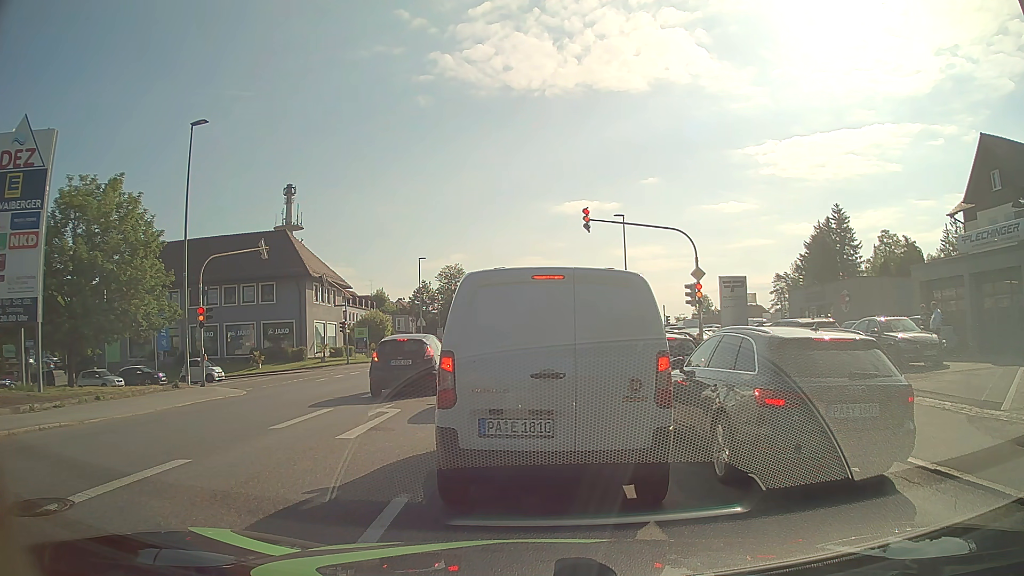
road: tertiary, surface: asphalt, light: Day
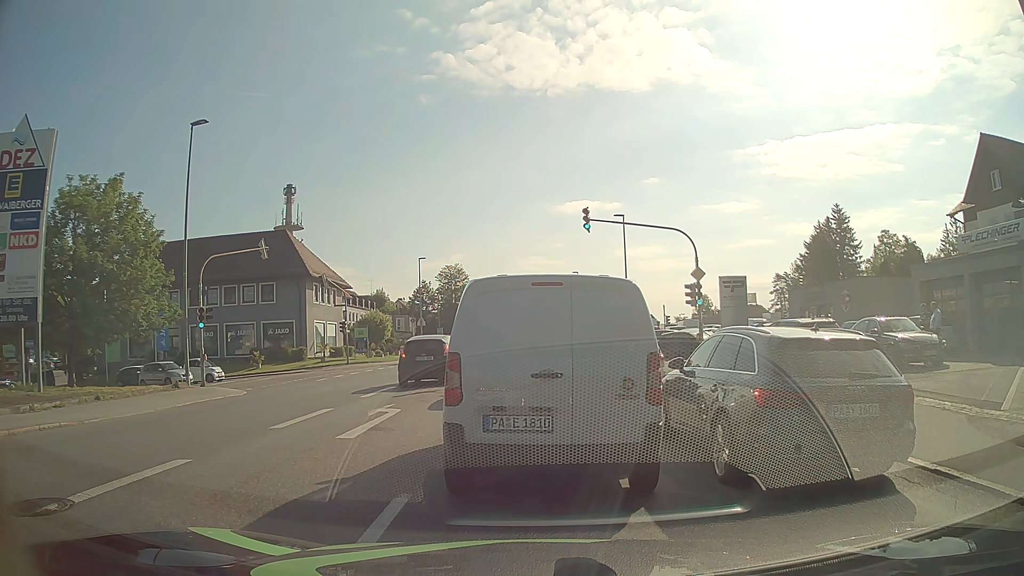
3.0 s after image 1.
(0.0, 0.0) m; 0°
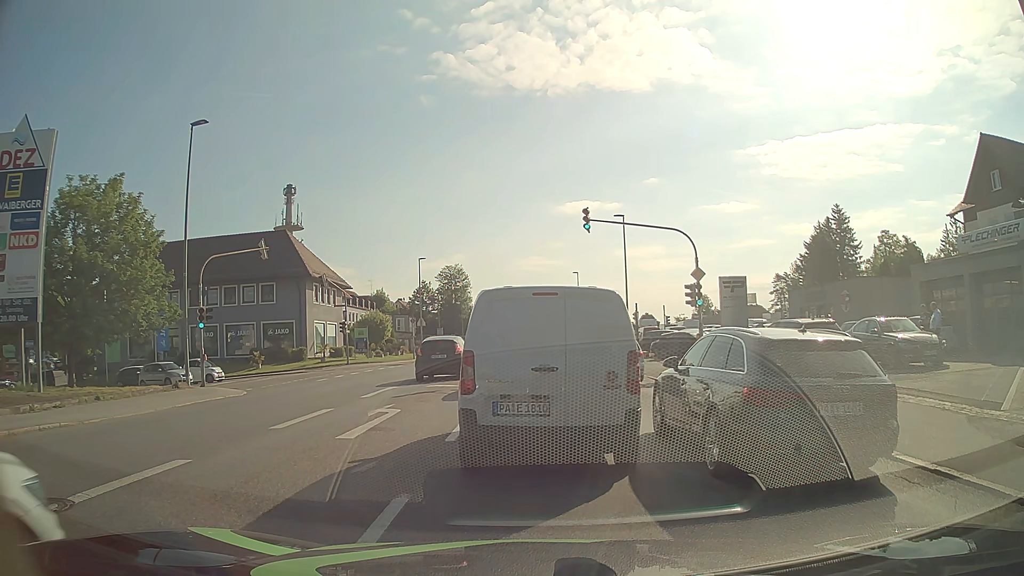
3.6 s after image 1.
(0.0, 0.0) m; 0°
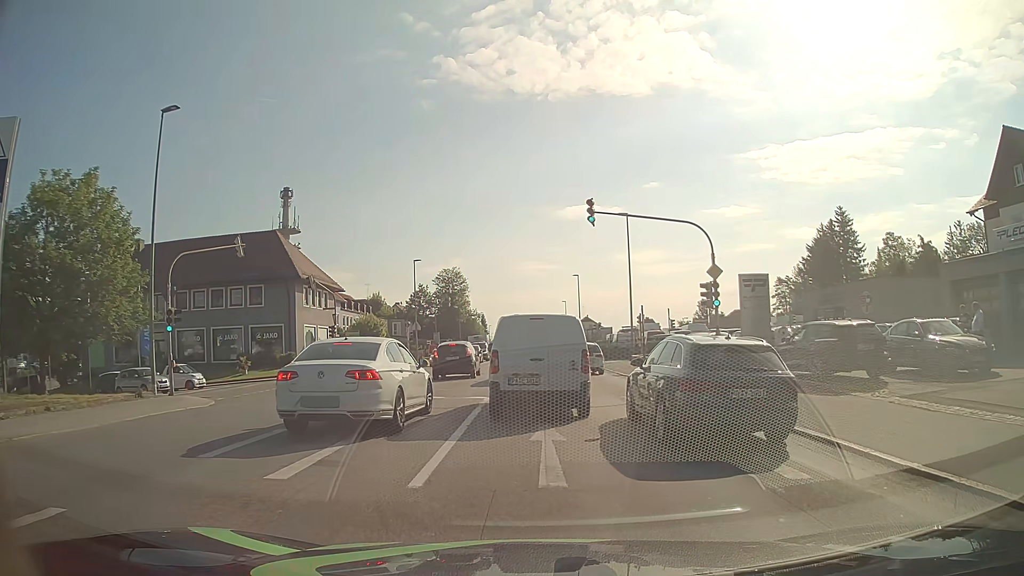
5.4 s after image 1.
(0.0, +2.8) m; +1°
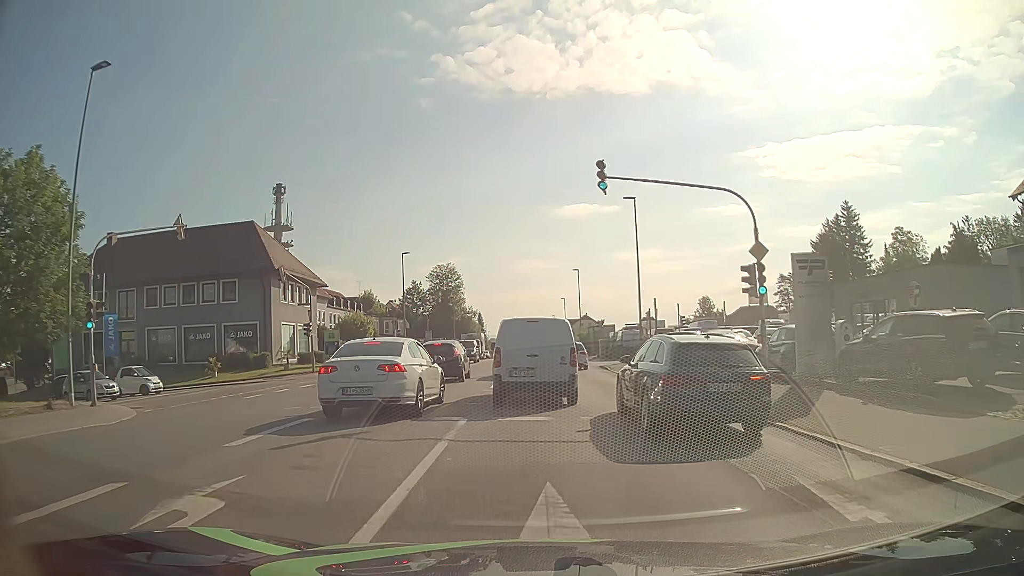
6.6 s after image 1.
(0.0, +5.1) m; -1°
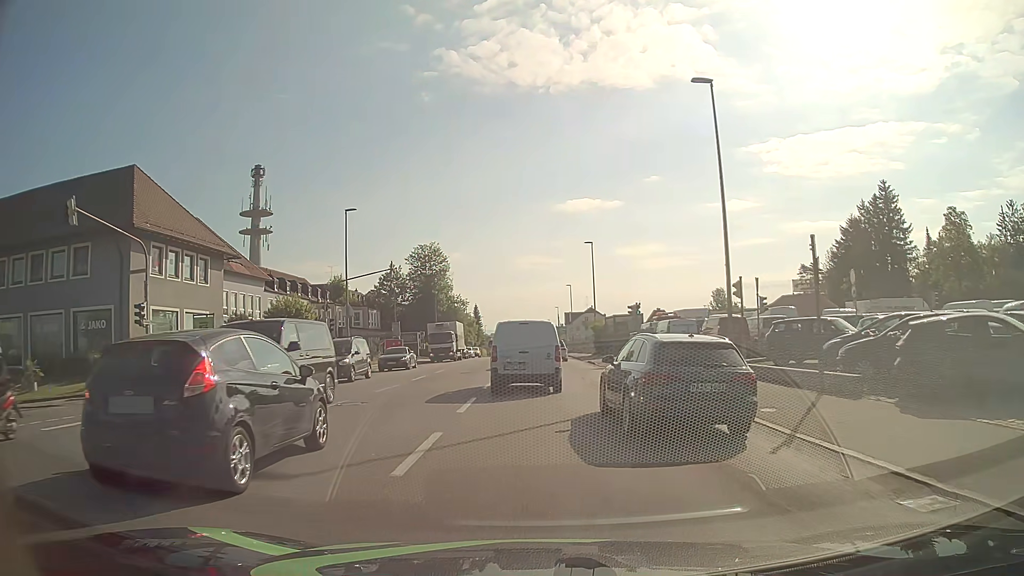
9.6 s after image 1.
(+0.2, +19.7) m; +1°
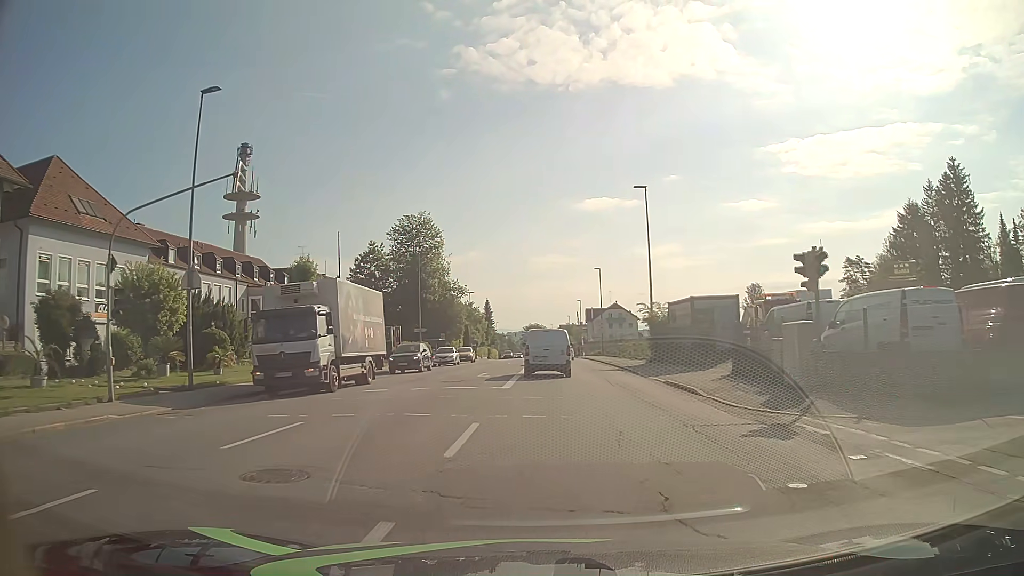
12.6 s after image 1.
(-0.5, +22.8) m; -2°
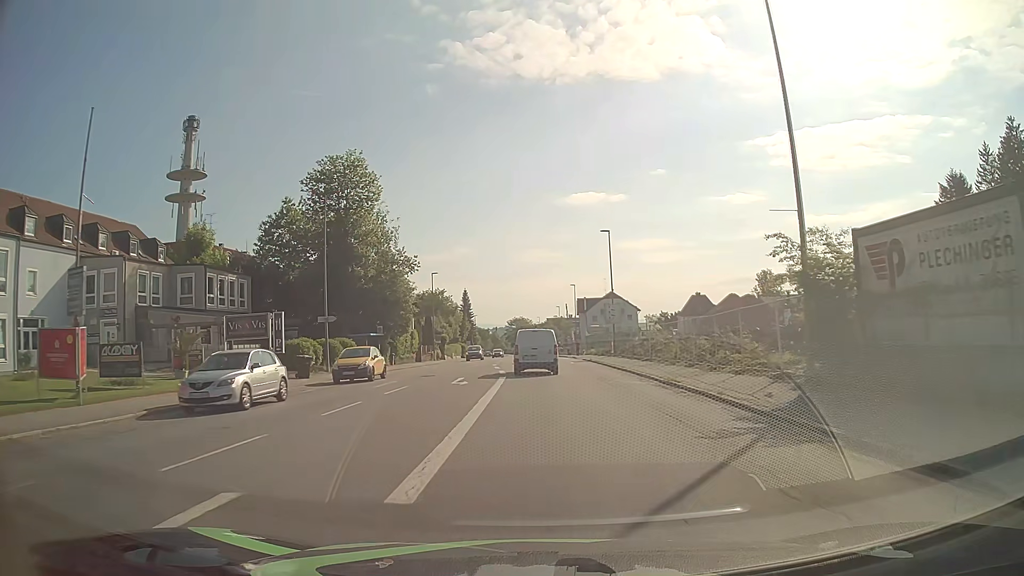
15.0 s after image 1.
(+0.4, +24.9) m; +1°
(0, +10) (0, +20) (0, +30) (-1, +40) (-1, +50) (-1, +60) (-1, +70) (-1, +80) (-1, +90) (-1, +100) m
